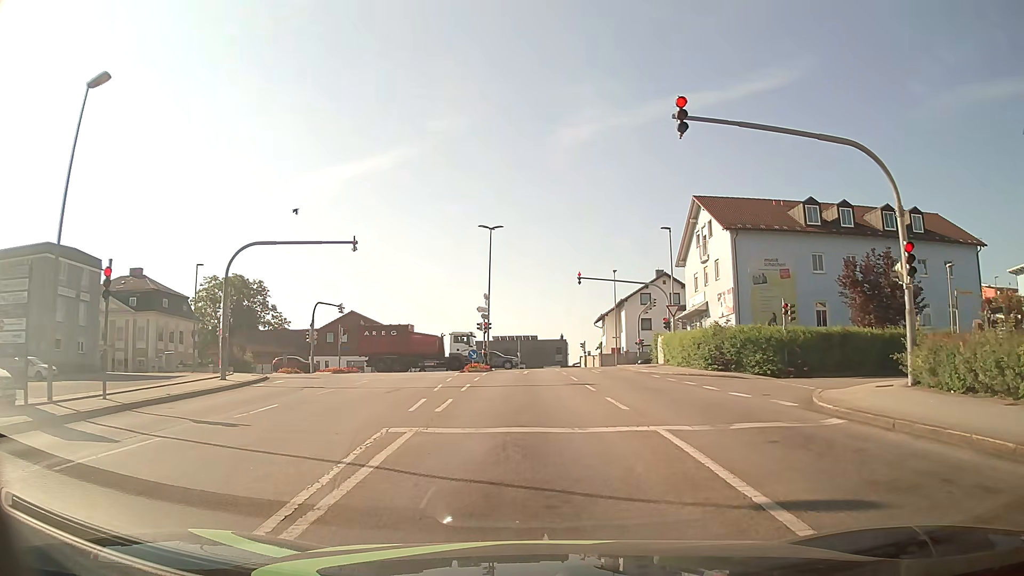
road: tertiary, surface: asphalt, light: Day
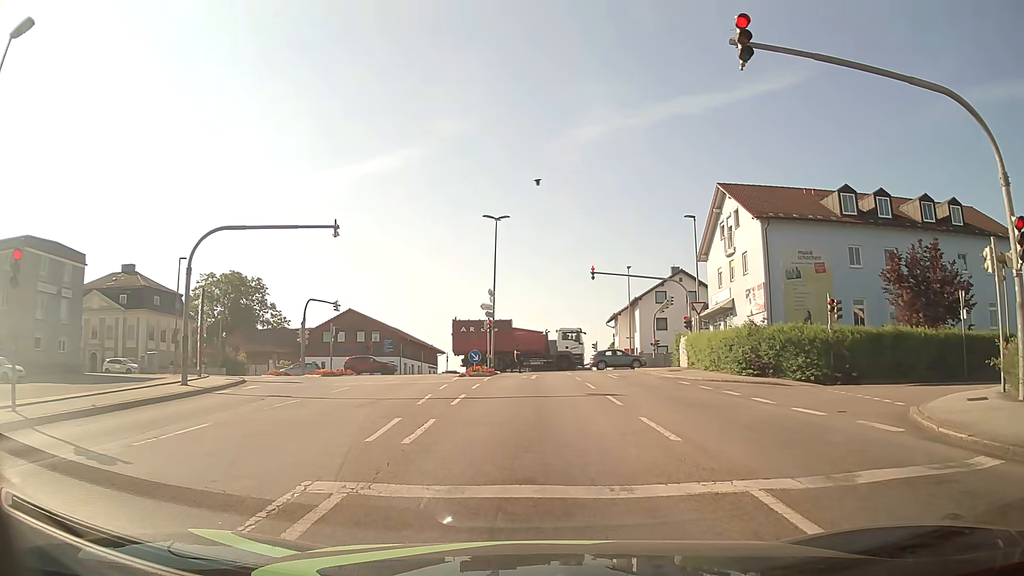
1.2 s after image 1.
(0.0, +3.9) m; 0°
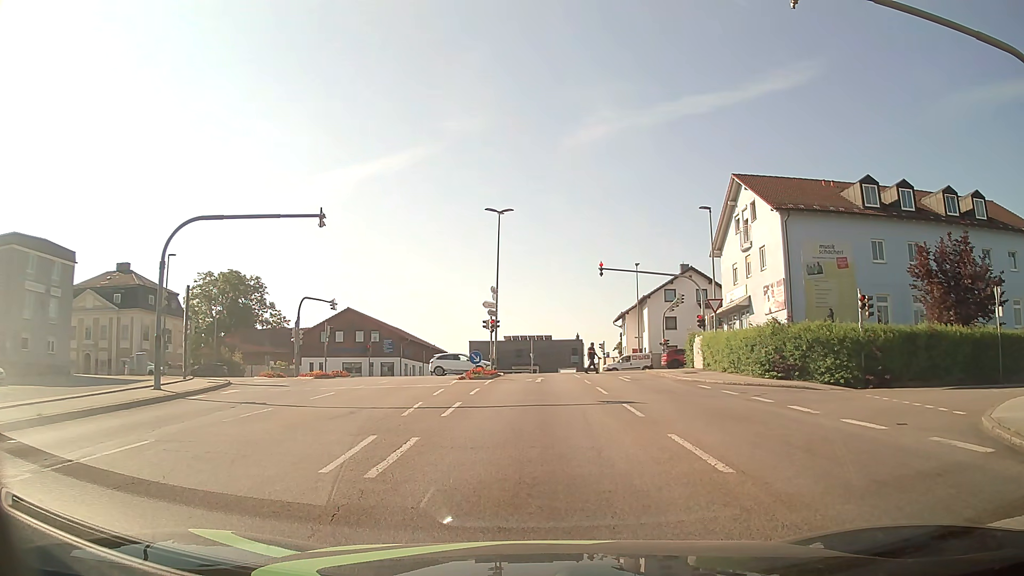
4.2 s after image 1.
(0.0, +2.1) m; 0°
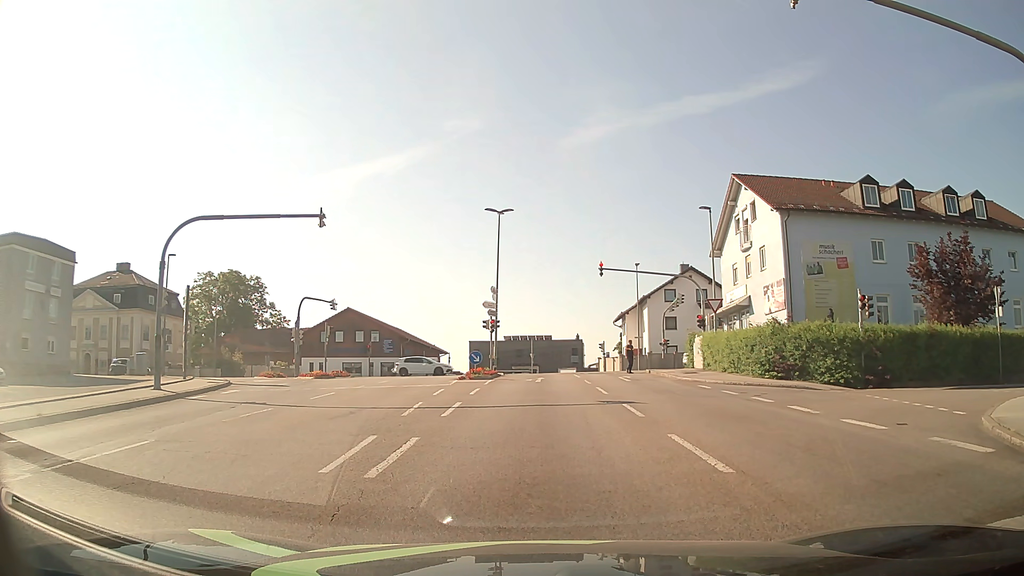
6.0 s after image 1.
(0.0, 0.0) m; 0°
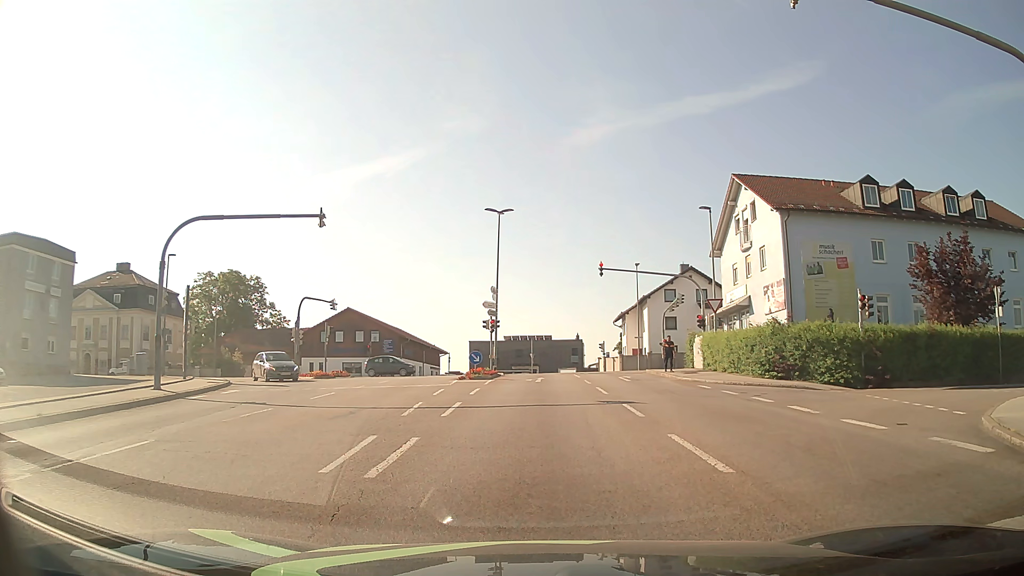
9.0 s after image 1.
(0.0, 0.0) m; 0°
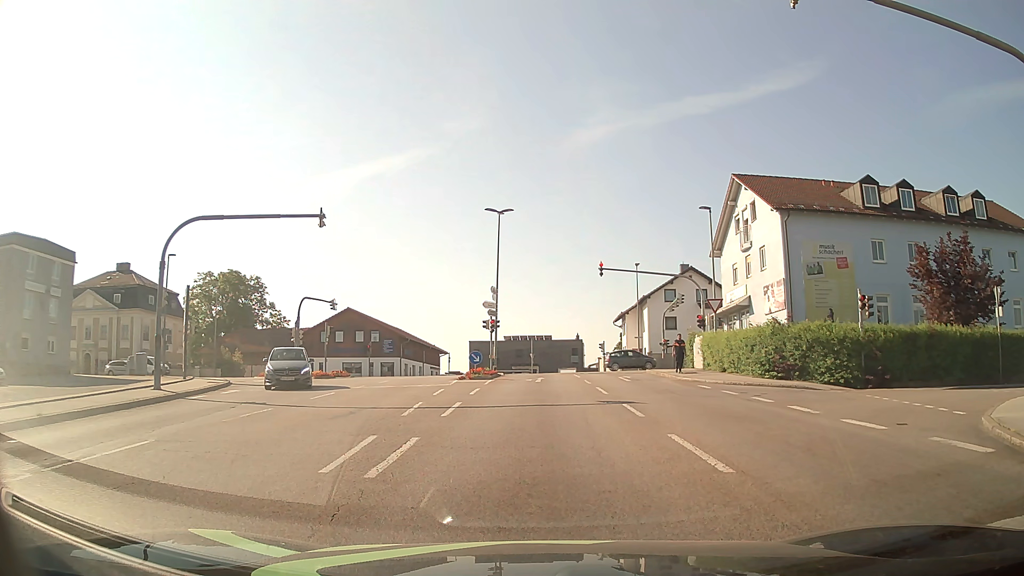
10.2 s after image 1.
(0.0, 0.0) m; 0°
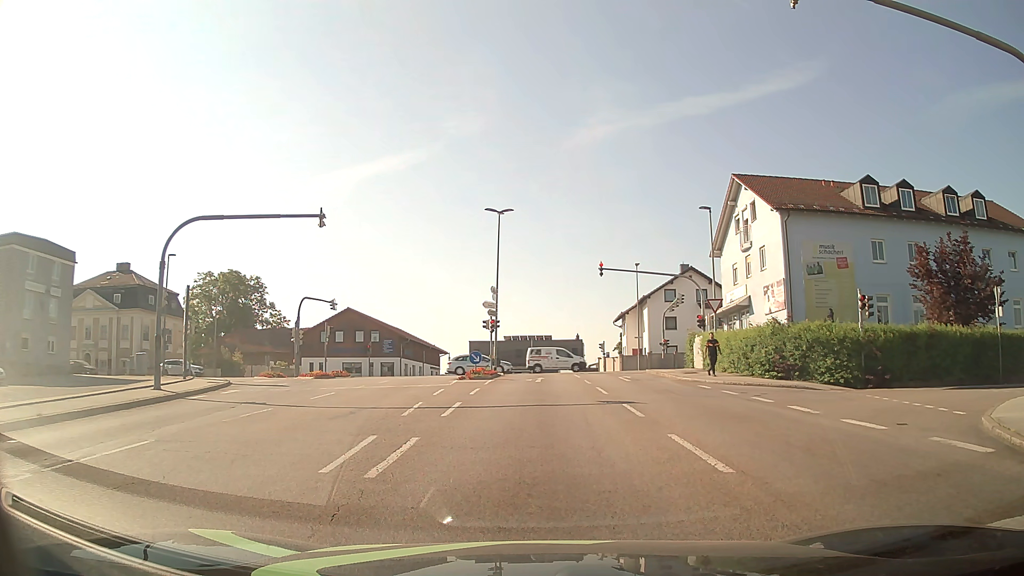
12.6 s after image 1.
(0.0, 0.0) m; 0°
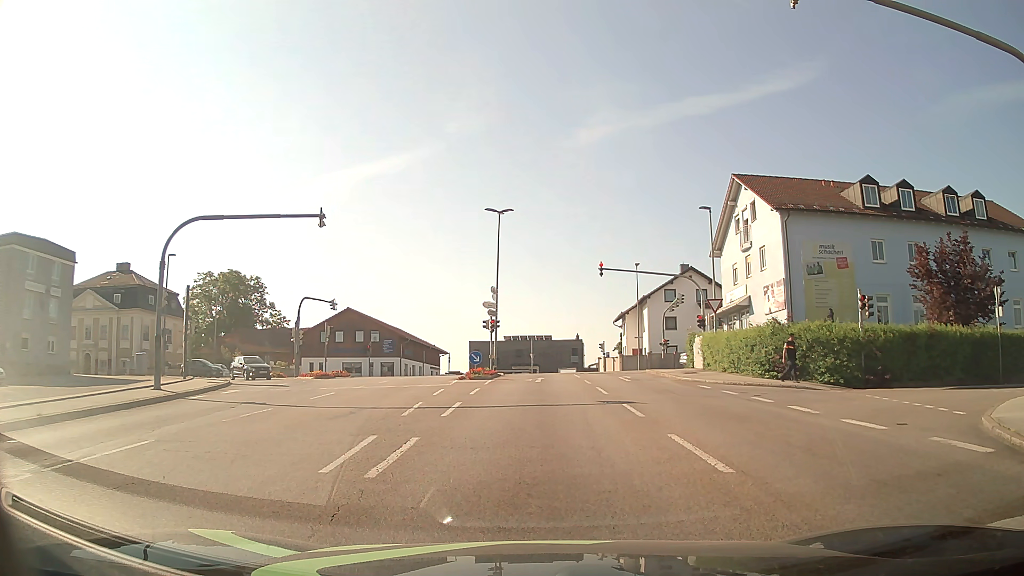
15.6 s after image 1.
(0.0, 0.0) m; 0°
(0, +10) (0, +20) (0, +30) (0, +40) (-1, +50) (-9, +57) (-18, +59) (-28, +60) (-38, +60) (-48, +61) m
